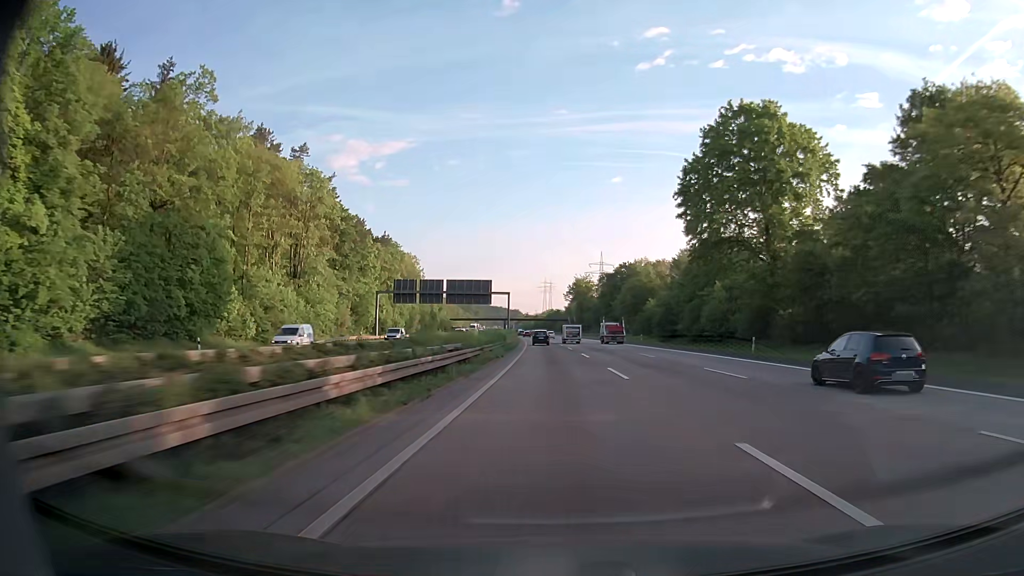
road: motorway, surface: asphalt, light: Day
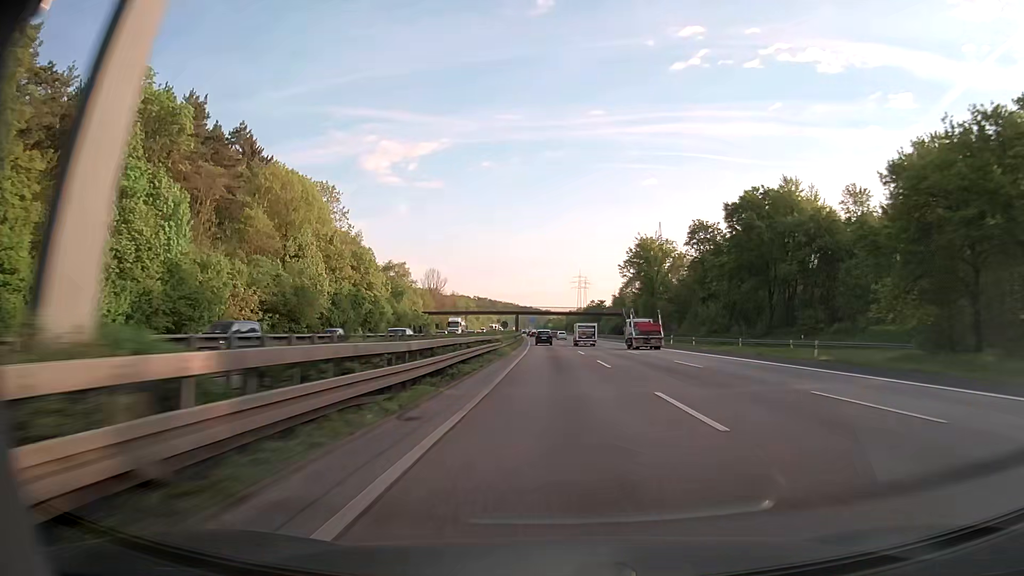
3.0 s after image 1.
(-2.7, +98.5) m; -3°
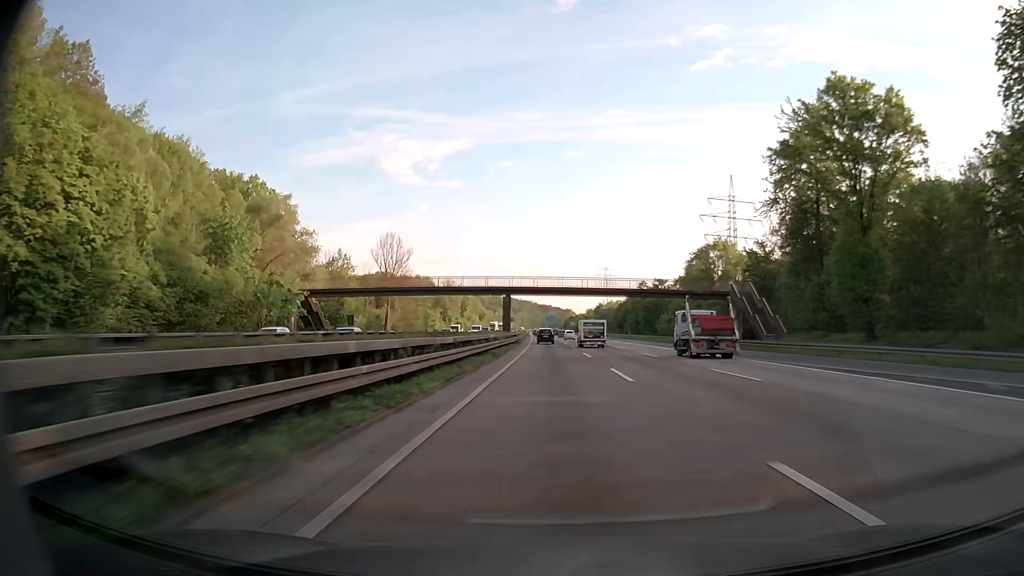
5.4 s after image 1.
(-1.2, +78.7) m; -2°
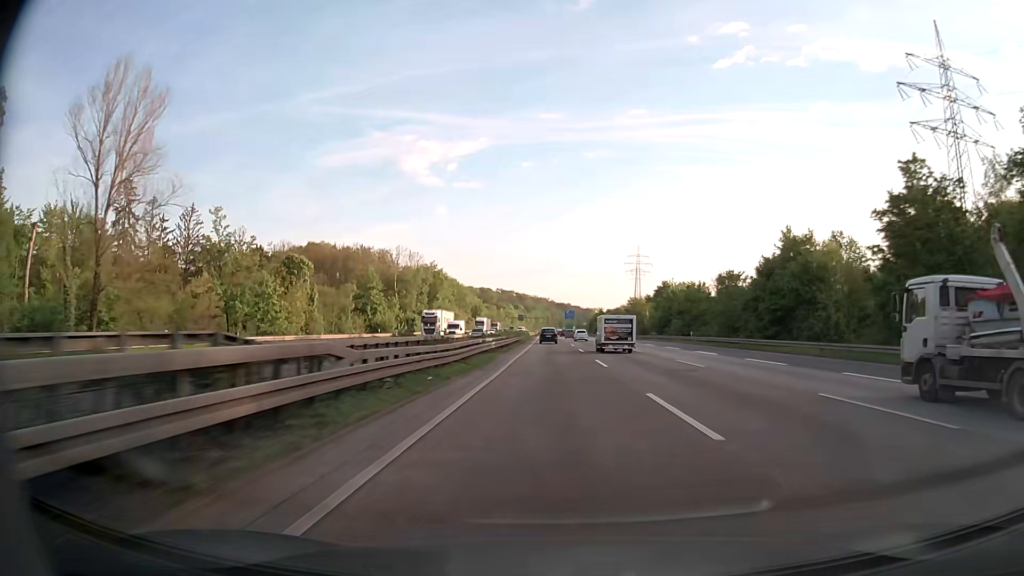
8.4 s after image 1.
(-1.5, +98.1) m; -2°
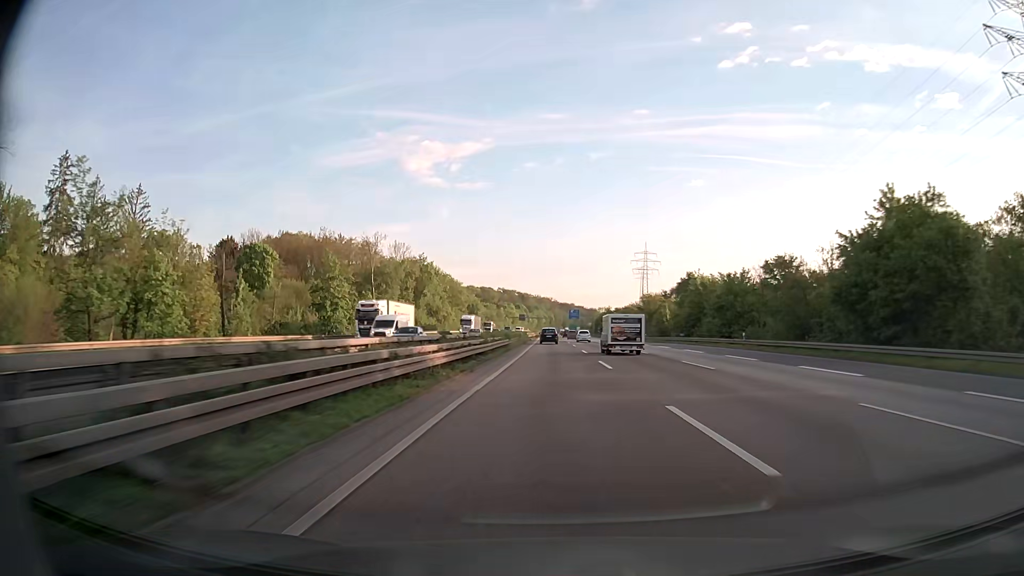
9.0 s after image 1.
(-0.1, +19.6) m; 0°
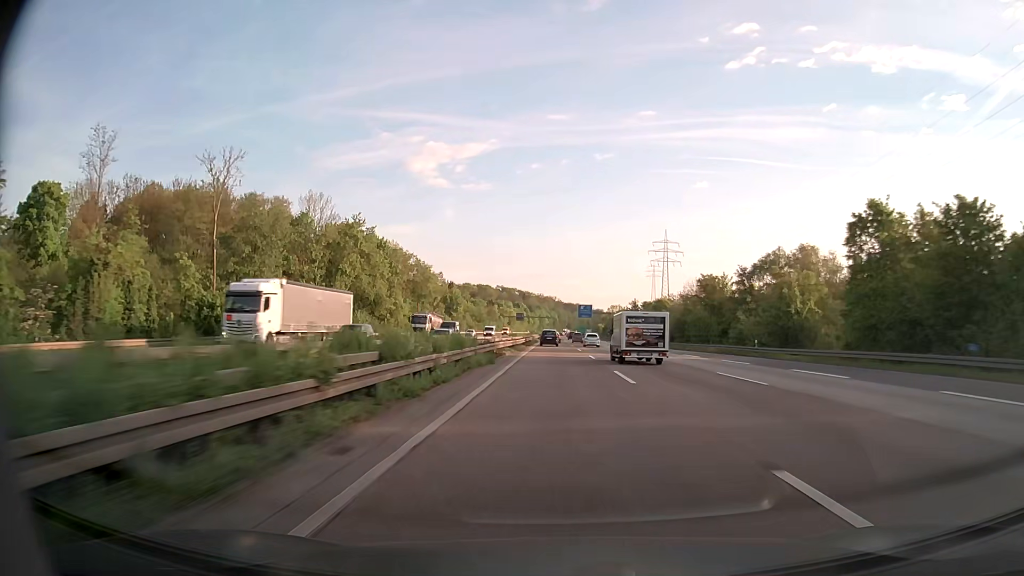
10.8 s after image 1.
(-0.3, +58.5) m; 0°
